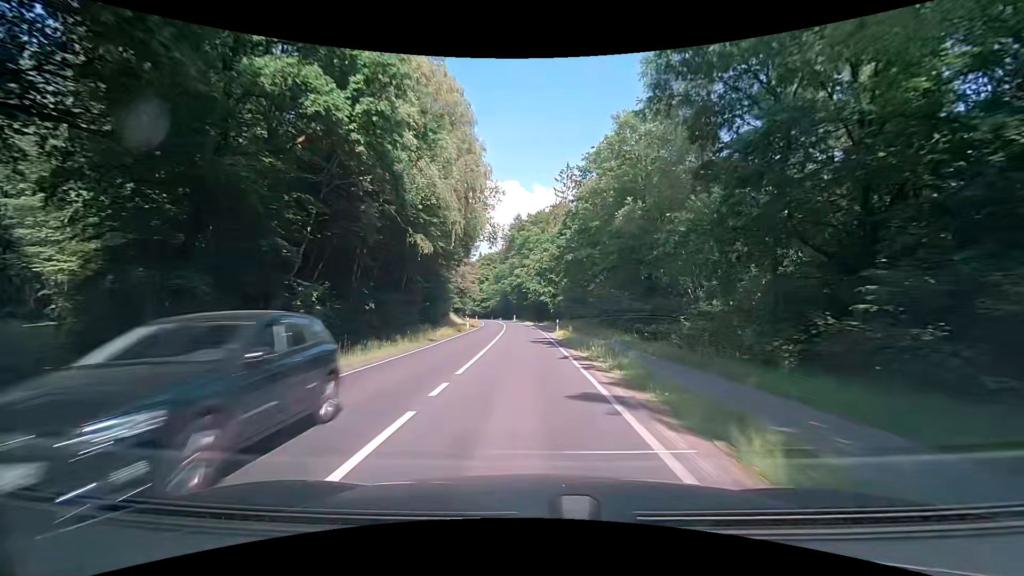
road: secondary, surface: asphalt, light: Day
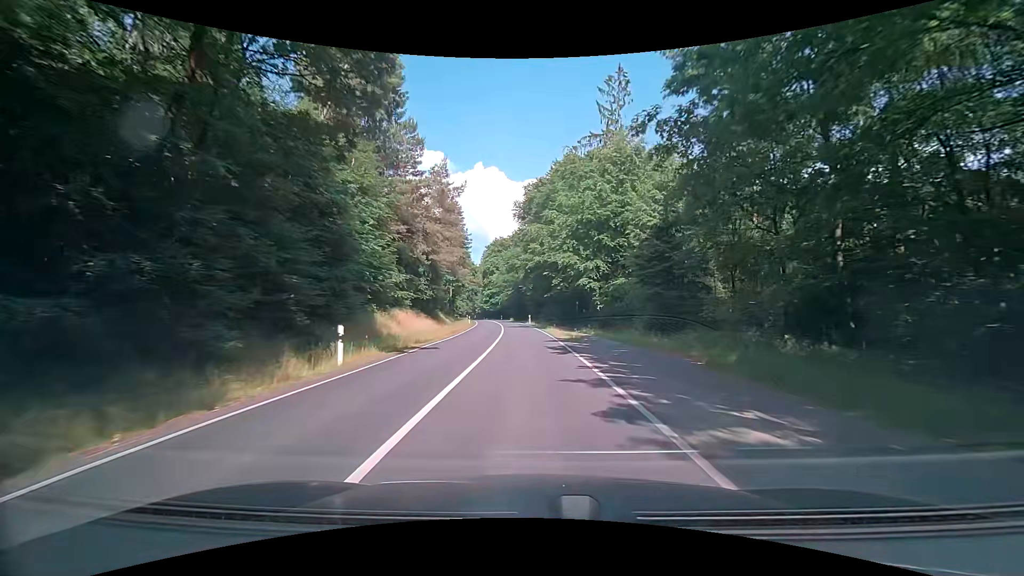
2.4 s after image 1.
(-1.0, +37.9) m; -2°
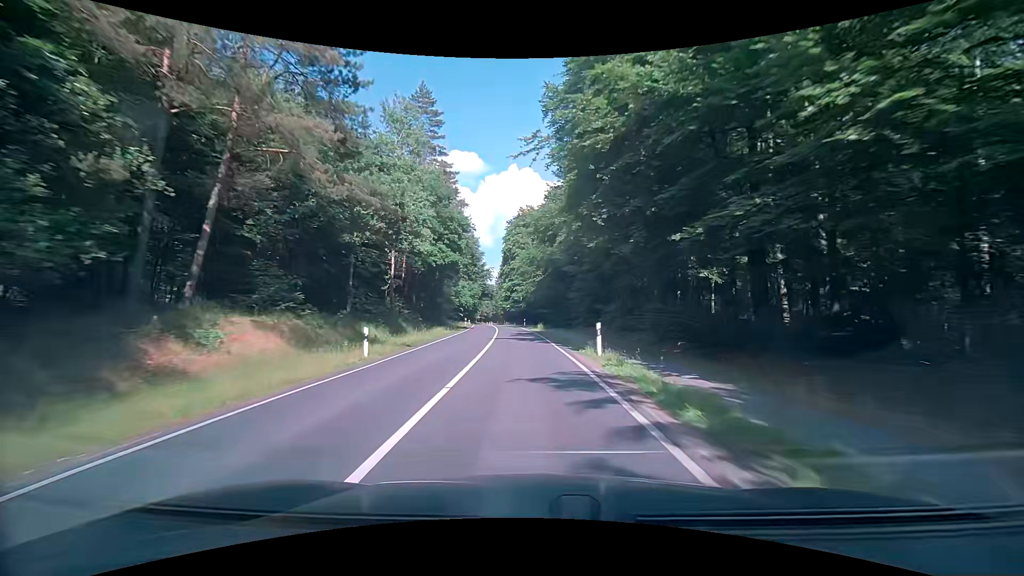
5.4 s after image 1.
(-1.2, +47.8) m; -4°
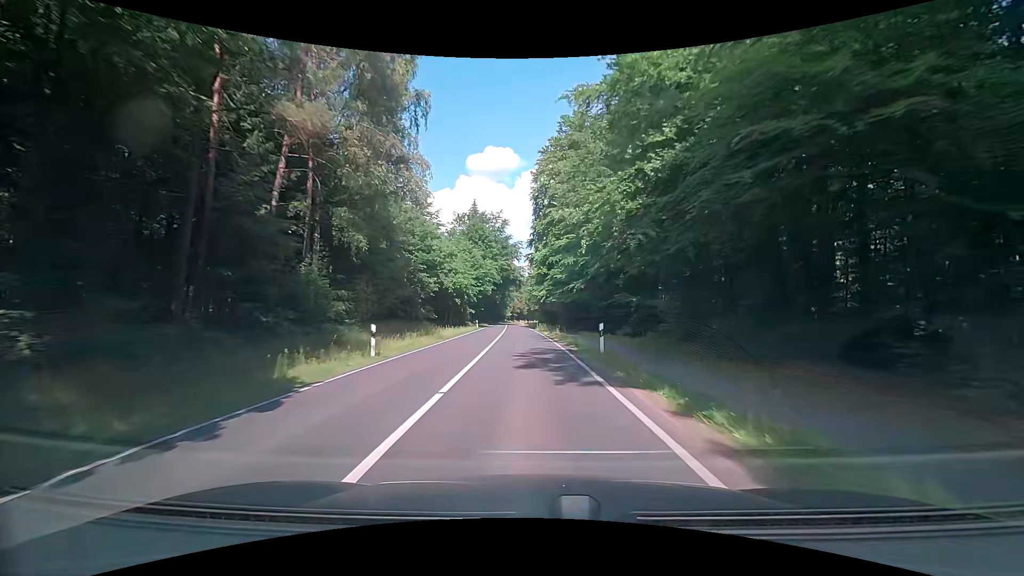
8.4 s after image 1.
(-1.9, +49.7) m; -4°
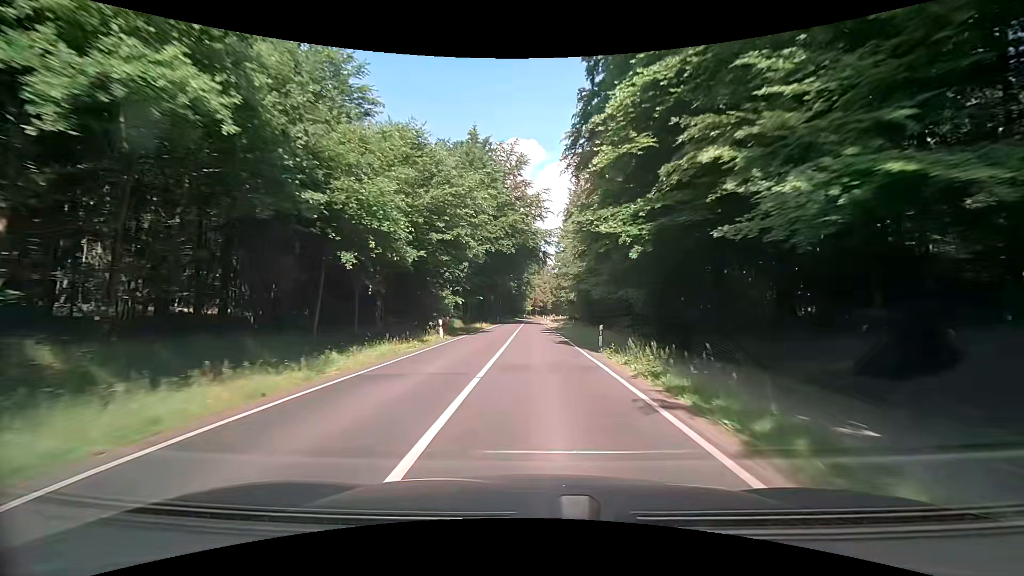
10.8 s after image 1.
(-1.9, +40.3) m; -3°
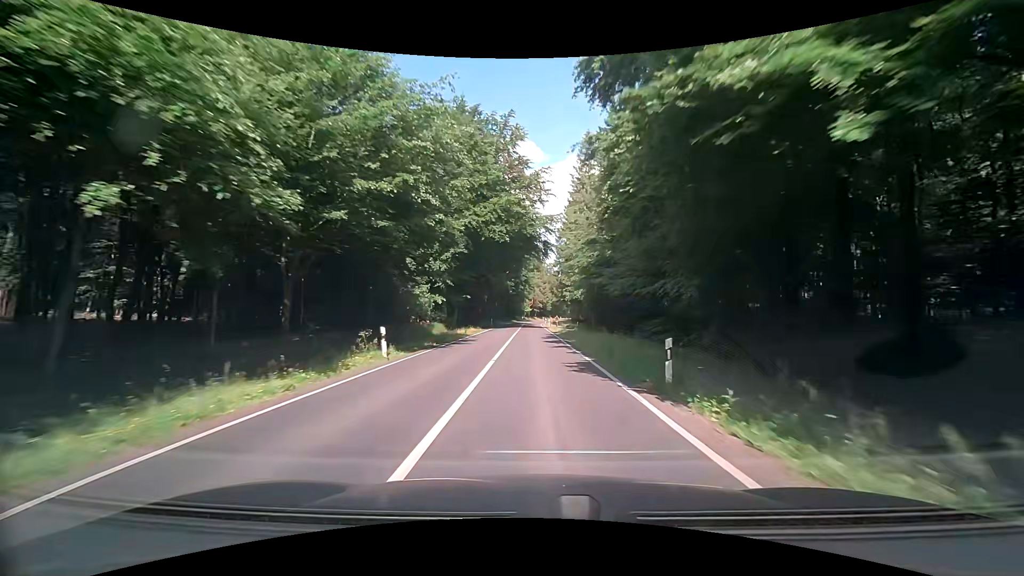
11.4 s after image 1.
(0.0, +10.3) m; 0°
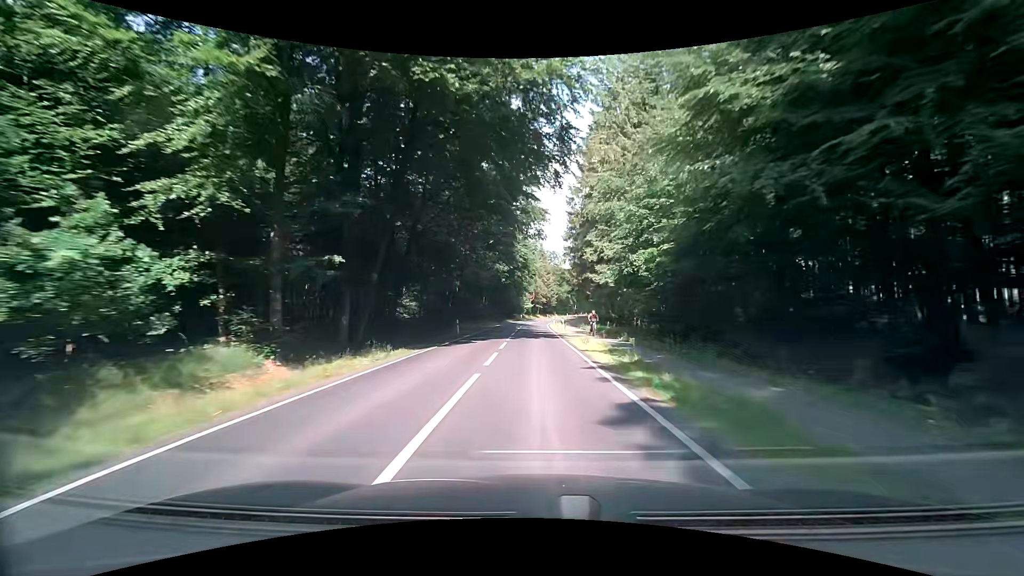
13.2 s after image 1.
(-0.2, +31.4) m; 0°
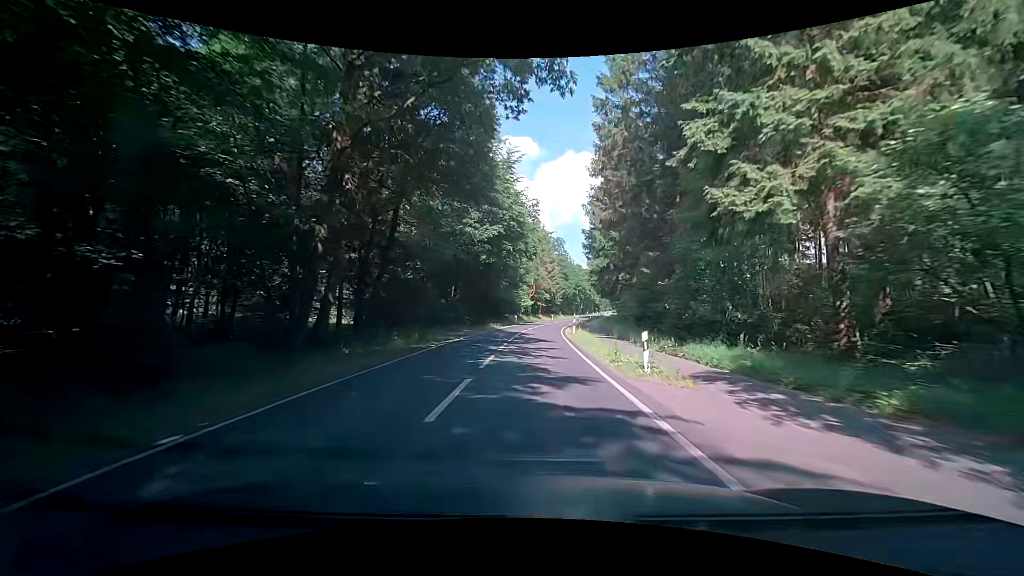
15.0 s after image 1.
(-0.2, +31.7) m; -1°
(0, +10) (0, +20) (+1, +30) (+1, +40) (+2, +50) (+3, +60) (+4, +70) (+6, +80) (+7, +90) (+9, +99) m
